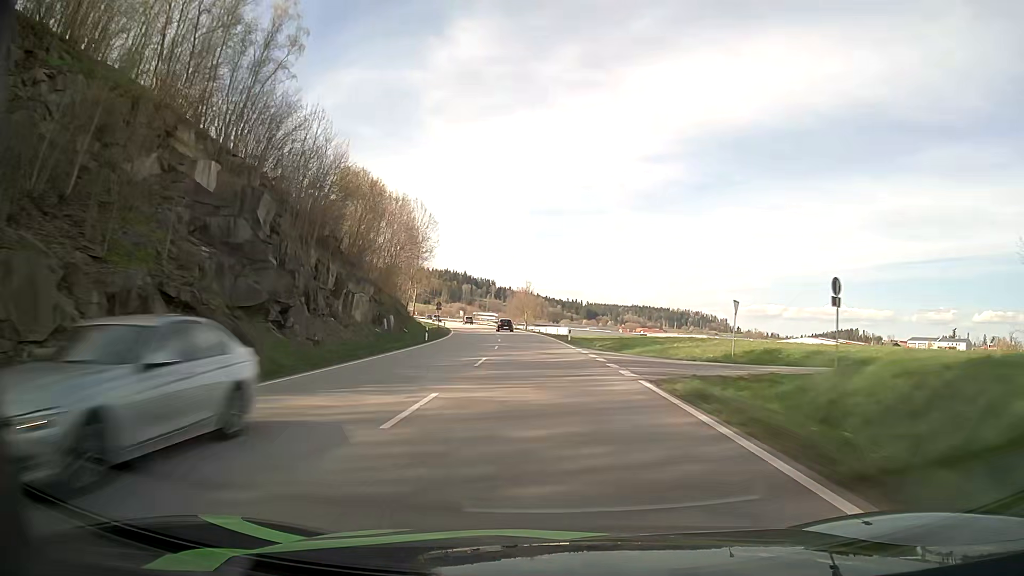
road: primary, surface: asphalt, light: Day
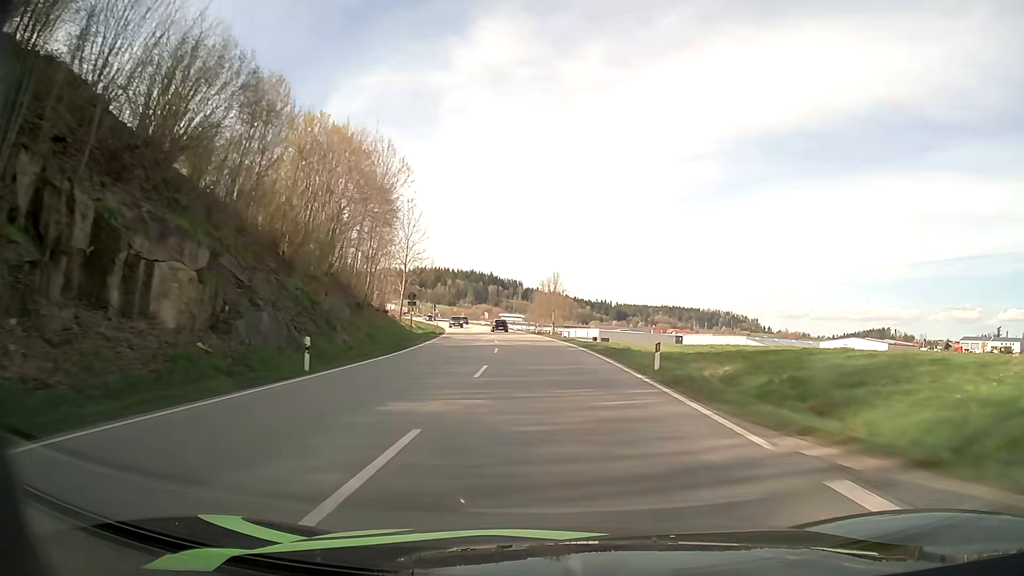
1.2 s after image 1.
(-0.8, +28.0) m; -3°
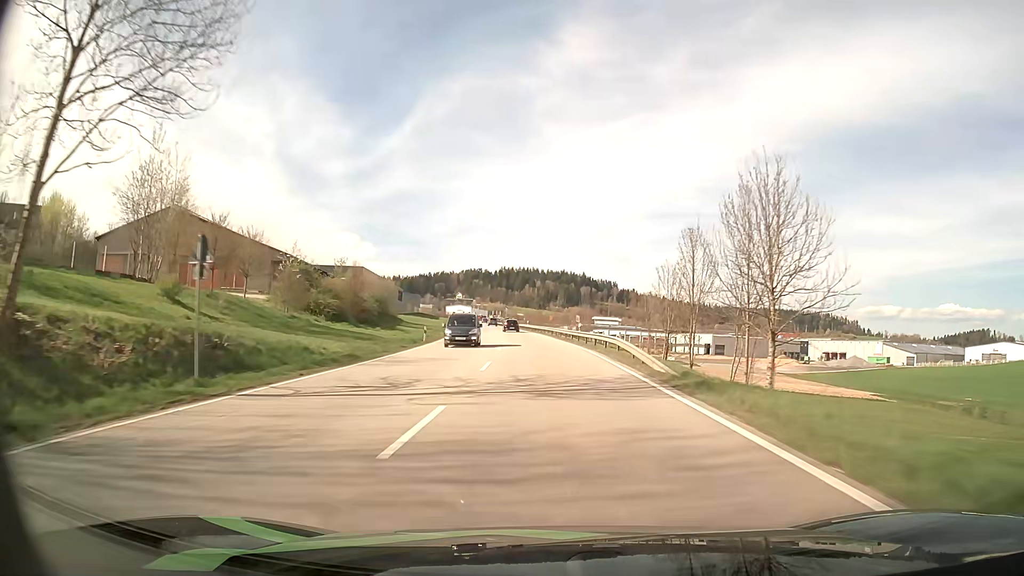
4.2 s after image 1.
(-4.2, +69.2) m; -8°
(0, +10) (0, +20) (-1, +30) (-1, +40) (-2, +50) (-3, +60) (-4, +70) (-5, +80) (-6, +90) (-7, +100) m
